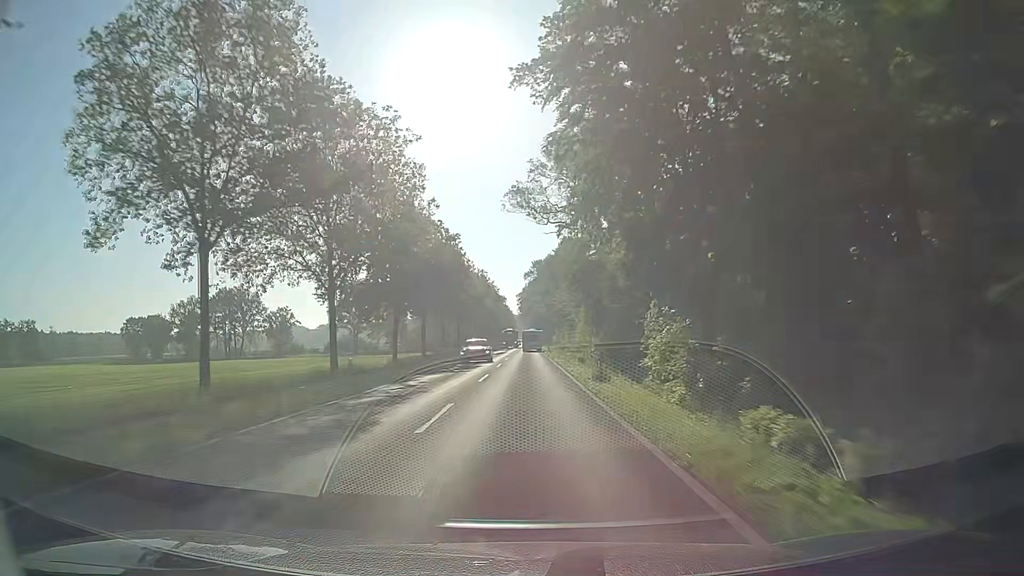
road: secondary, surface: asphalt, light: Day
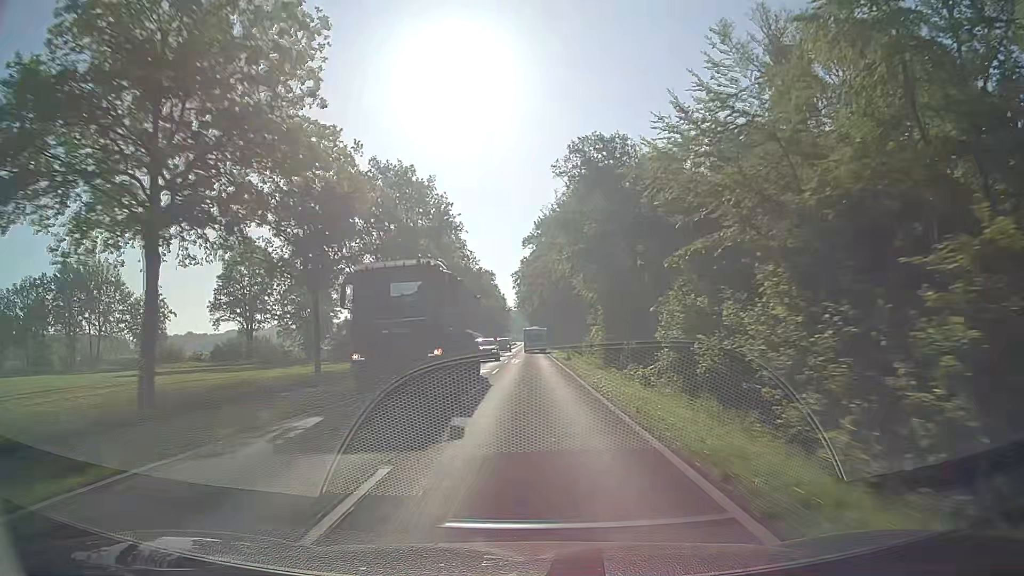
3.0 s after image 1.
(+0.2, +79.1) m; 0°
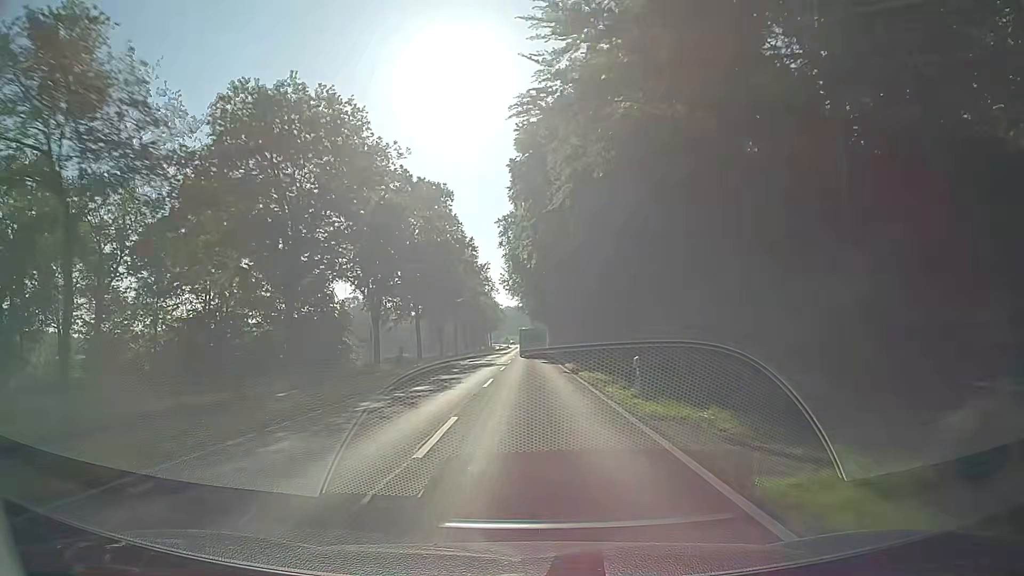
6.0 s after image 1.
(-0.2, +79.0) m; 0°
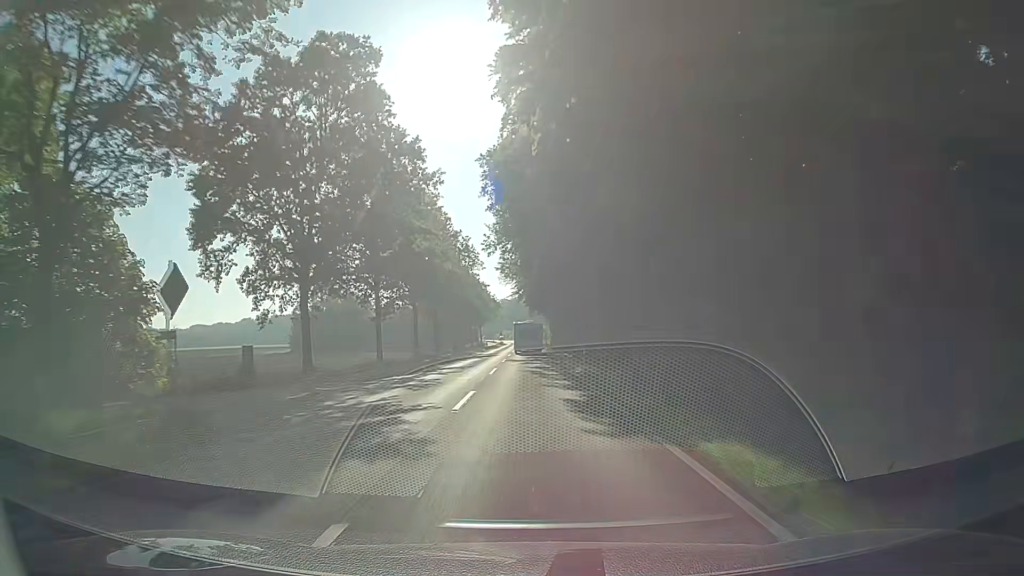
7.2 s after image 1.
(0.0, +31.2) m; 0°
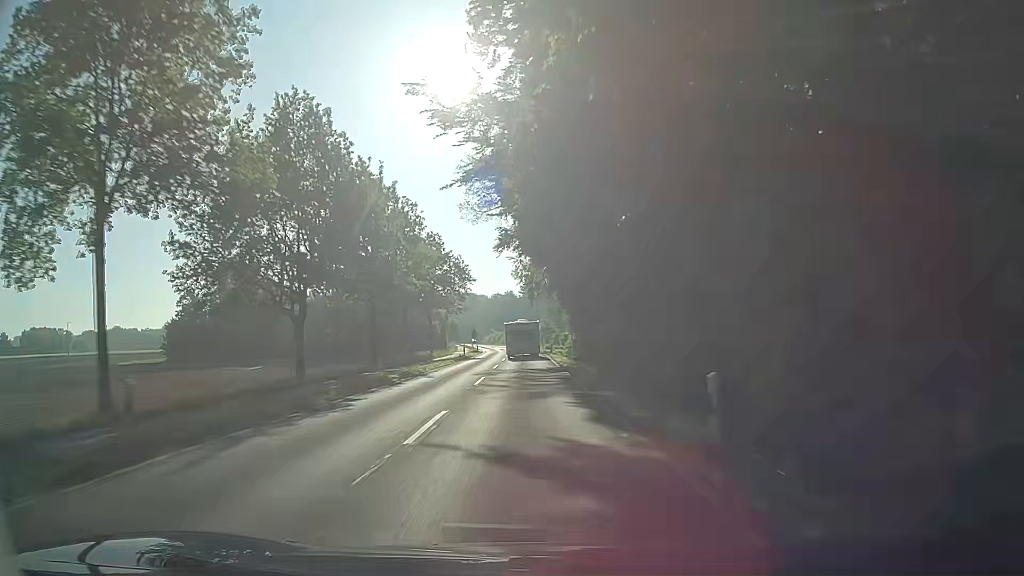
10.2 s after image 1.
(-0.4, +75.6) m; 0°
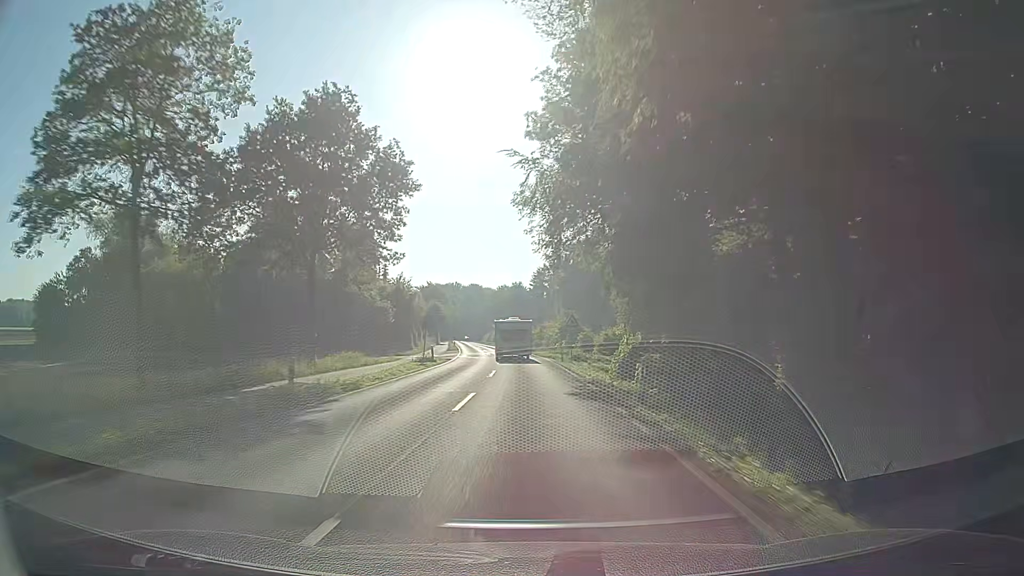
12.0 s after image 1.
(-0.1, +43.8) m; -1°
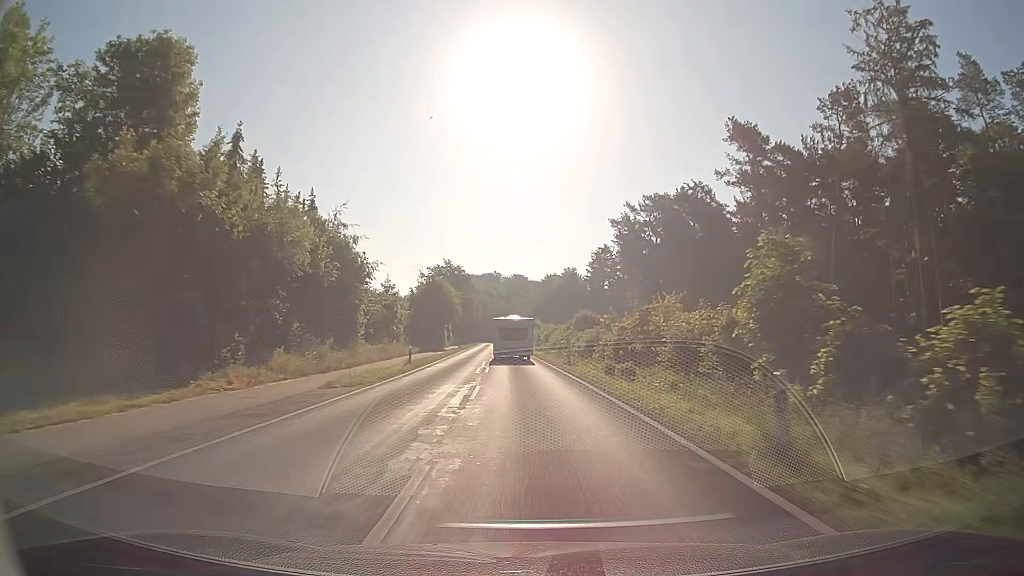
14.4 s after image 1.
(-1.5, +56.9) m; -4°
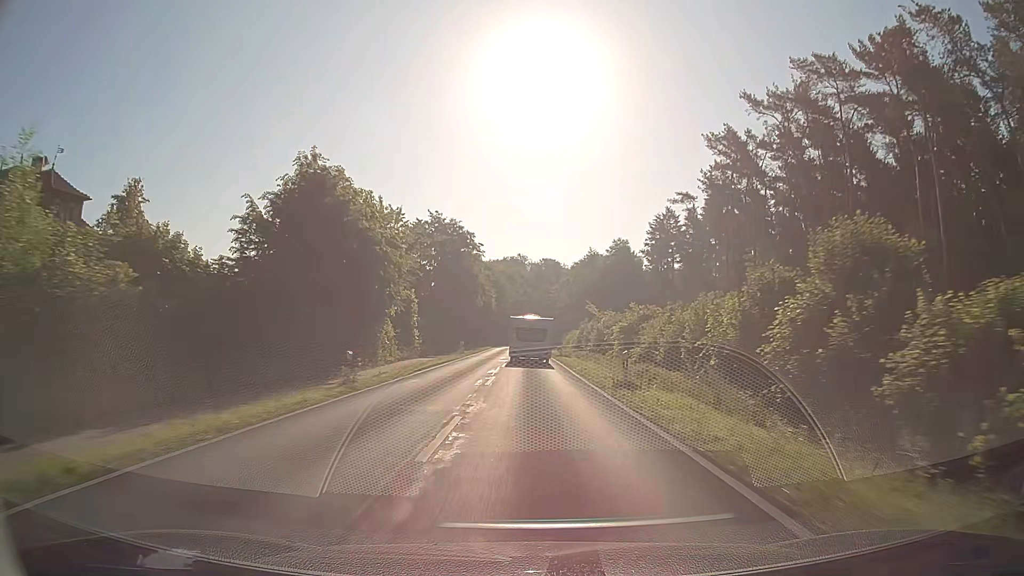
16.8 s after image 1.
(-1.5, +55.7) m; -2°
(0, +10) (0, +20) (0, +30) (0, +40) (0, +50) (0, +60) (0, +70) (0, +80) (0, +90) (0, +100) m
